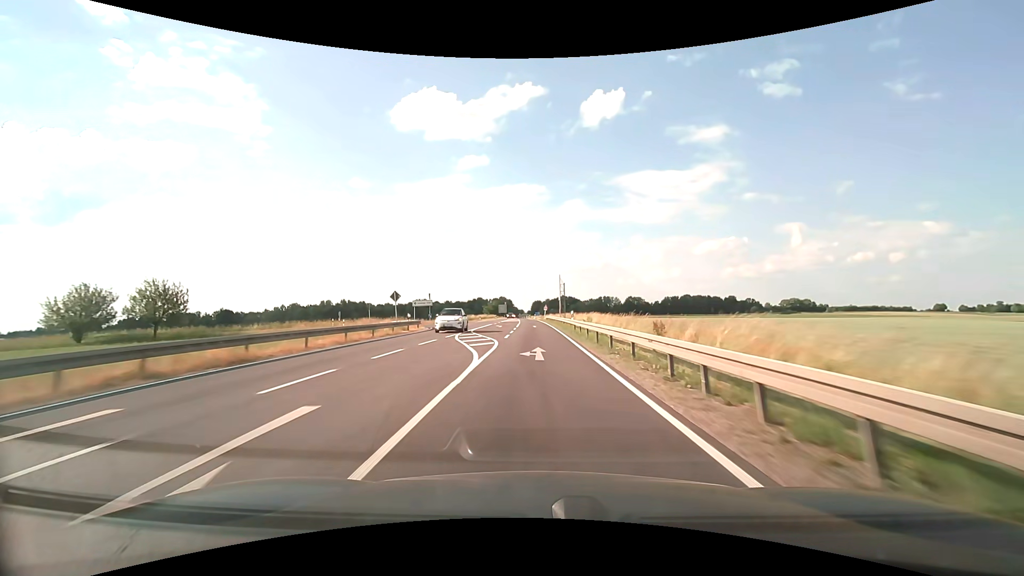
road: secondary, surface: asphalt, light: Day
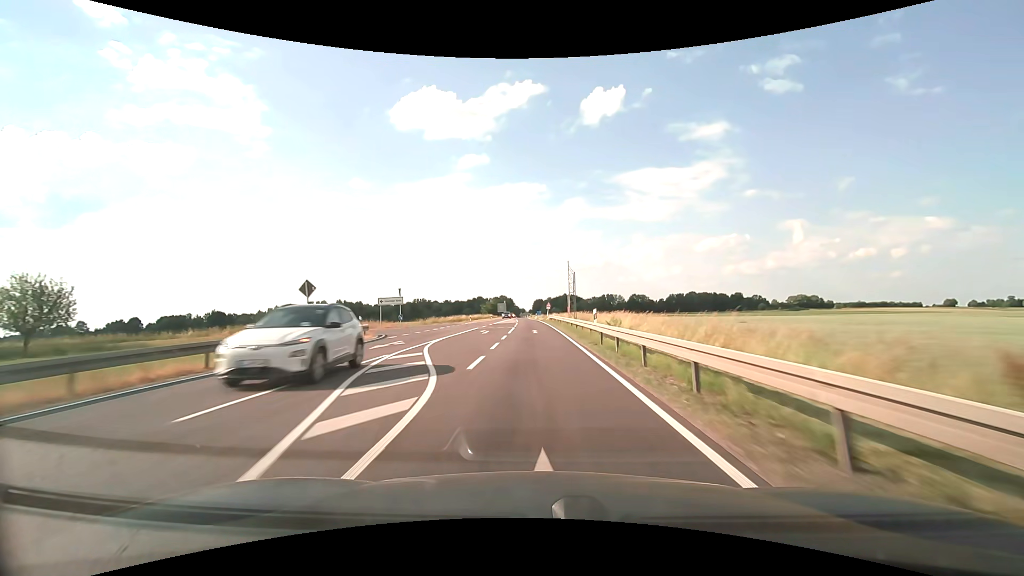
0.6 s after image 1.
(0.0, +13.8) m; 0°
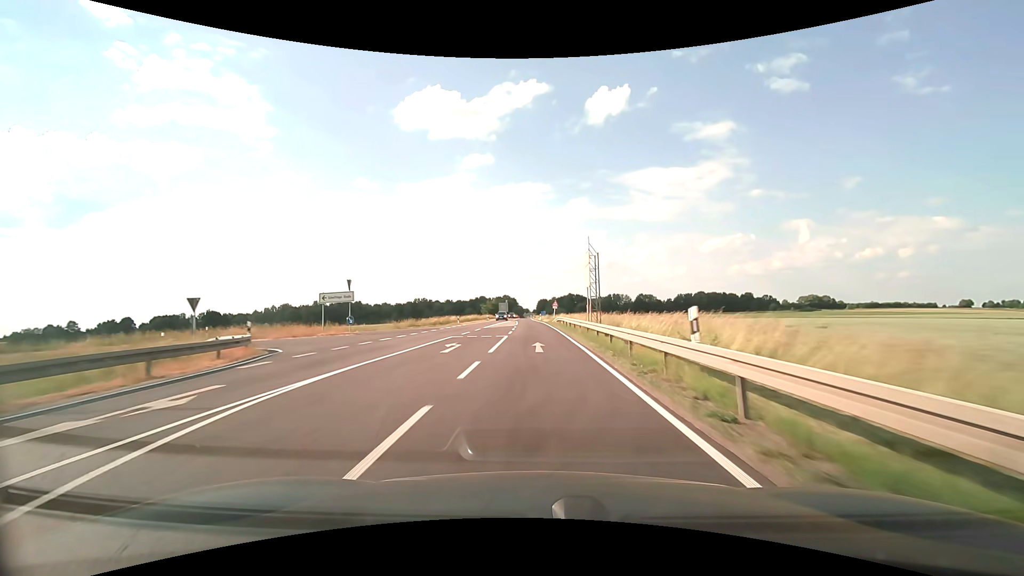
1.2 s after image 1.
(-0.1, +13.9) m; -1°
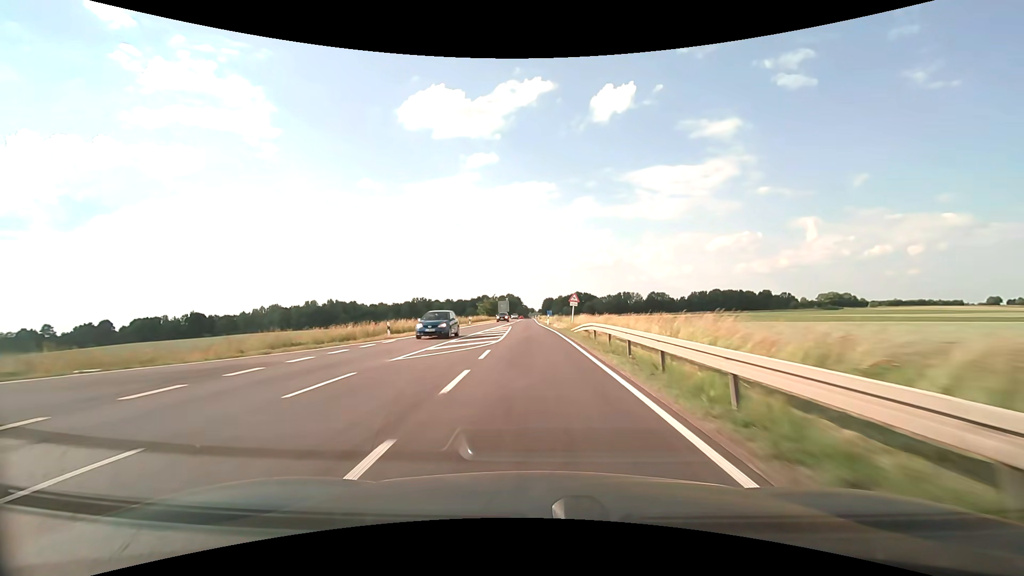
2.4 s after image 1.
(-0.1, +27.8) m; 0°
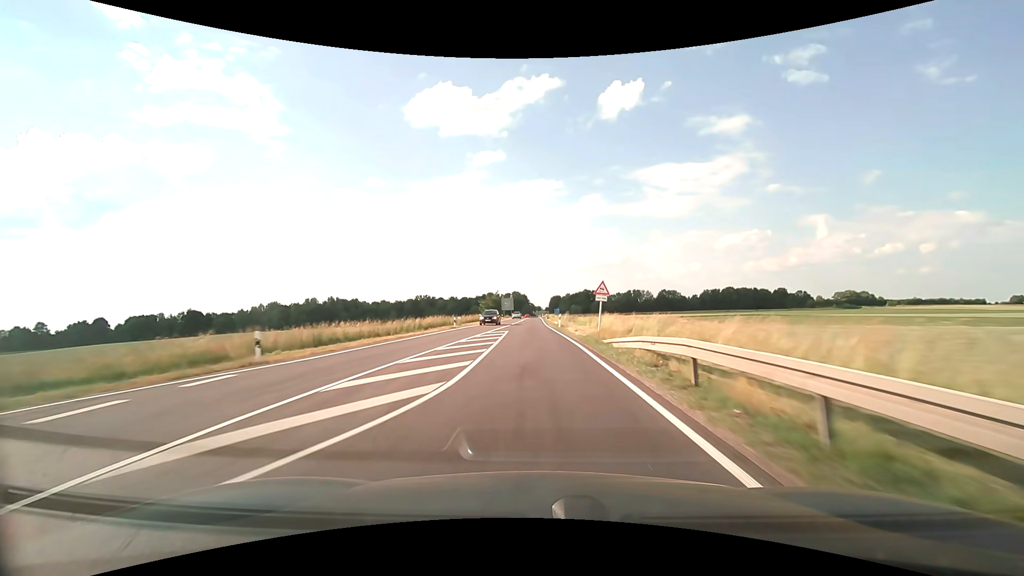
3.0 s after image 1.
(-0.1, +13.9) m; -1°
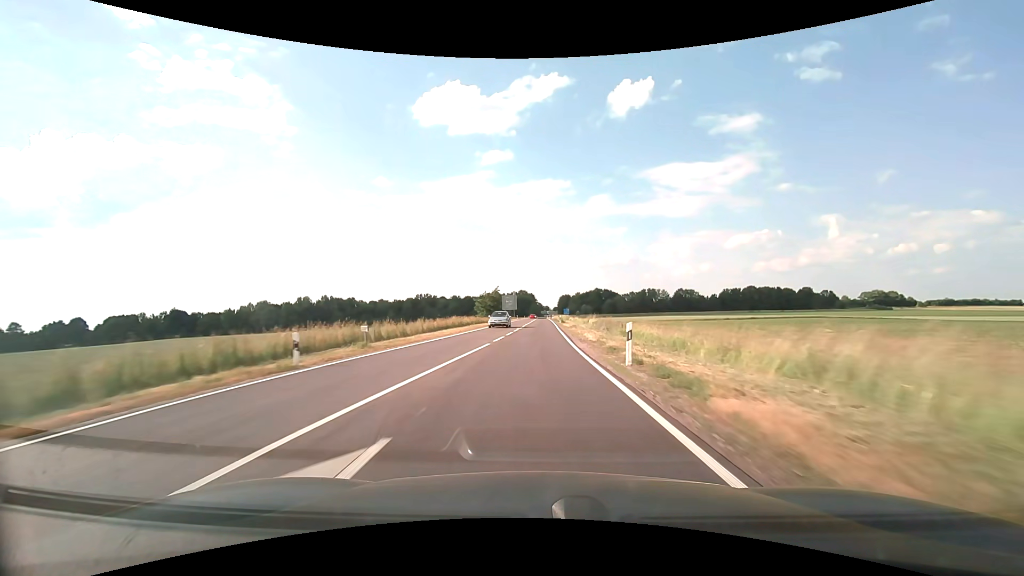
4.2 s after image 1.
(-0.4, +28.0) m; -1°
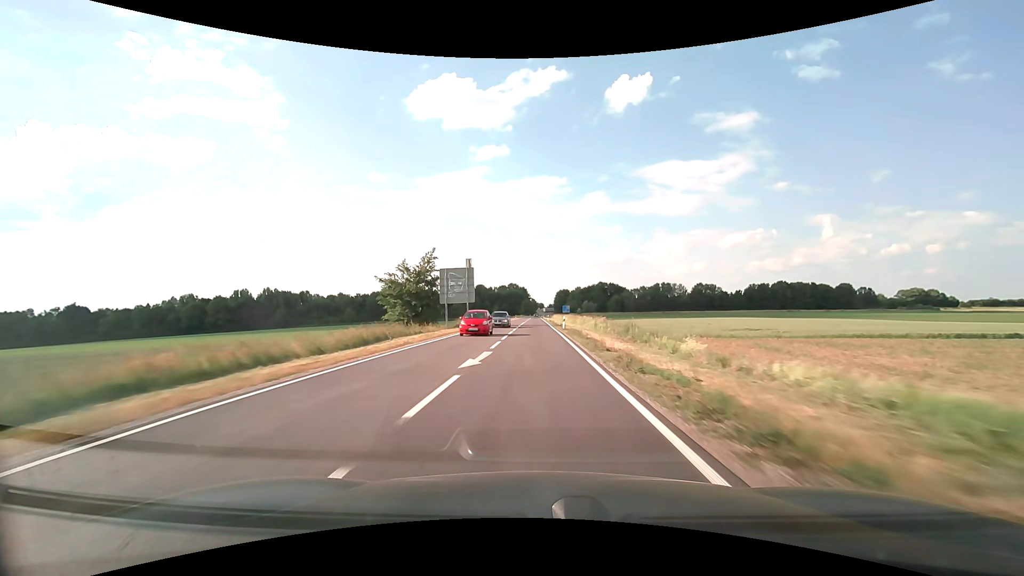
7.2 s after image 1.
(+0.6, +71.2) m; +1°
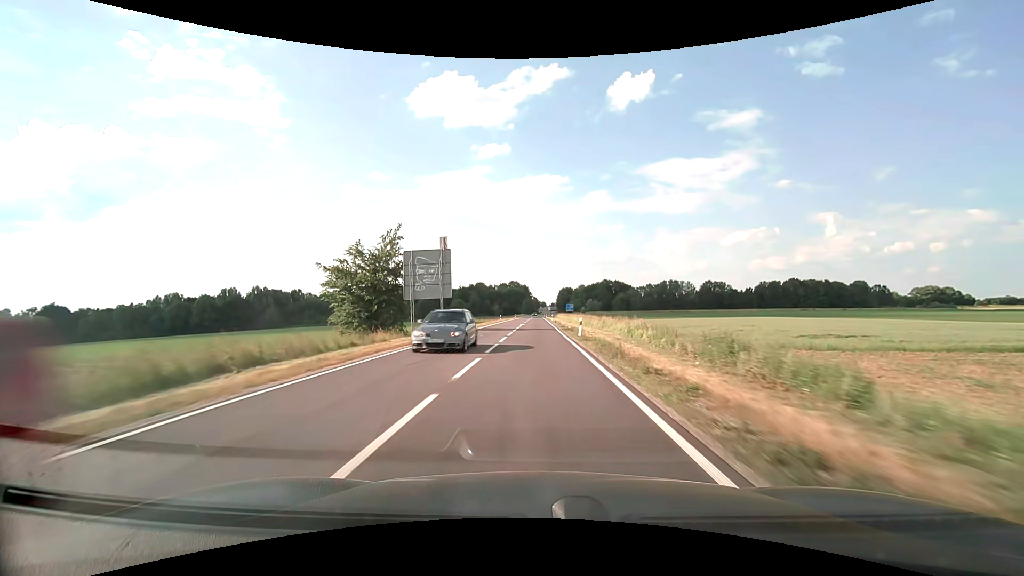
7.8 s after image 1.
(0.0, +14.5) m; 0°
(0, +10) (0, +20) (0, +30) (0, +40) (0, +50) (0, +60) (0, +70) (0, +80) (0, +90) (0, +100) m
